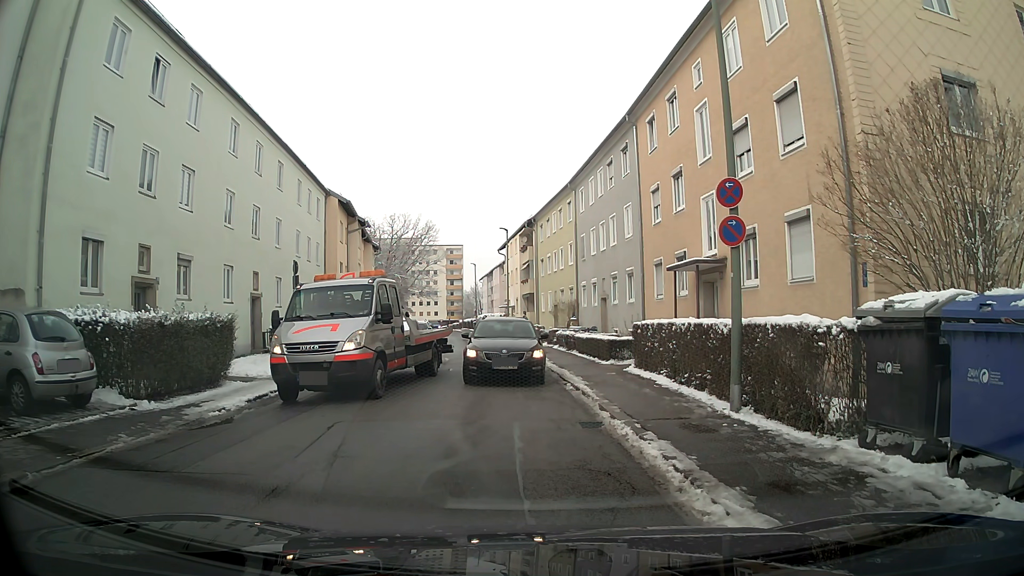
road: residential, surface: asphalt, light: Day
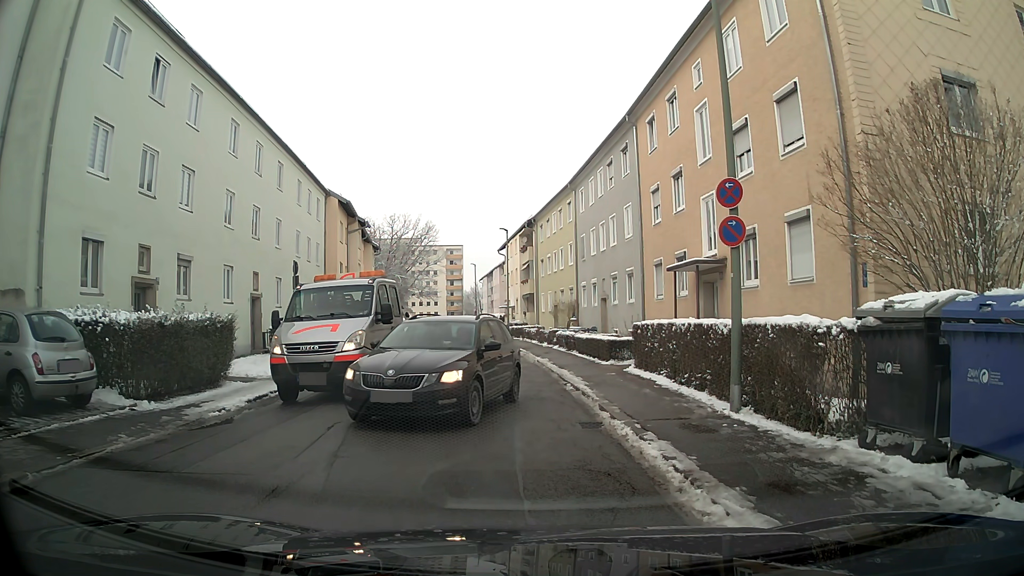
(0.0, 0.0) m; 0°
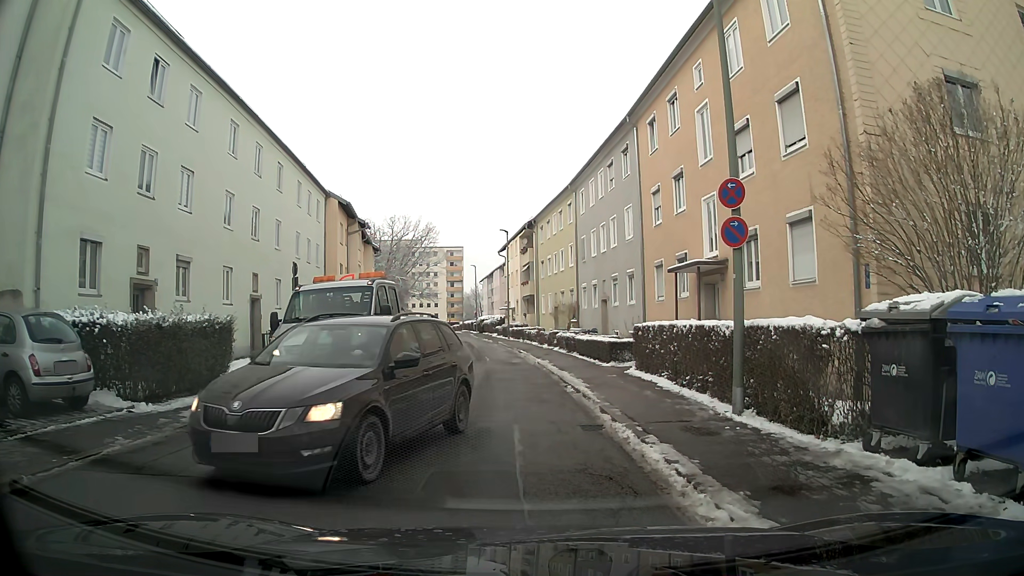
(0.0, 0.0) m; 0°
(0, +10) (-1, +20) (-2, +30) (-3, +40) (-4, +50) (-5, +60) (-6, +70) (-8, +80) (-10, +89) (-11, +99) m
